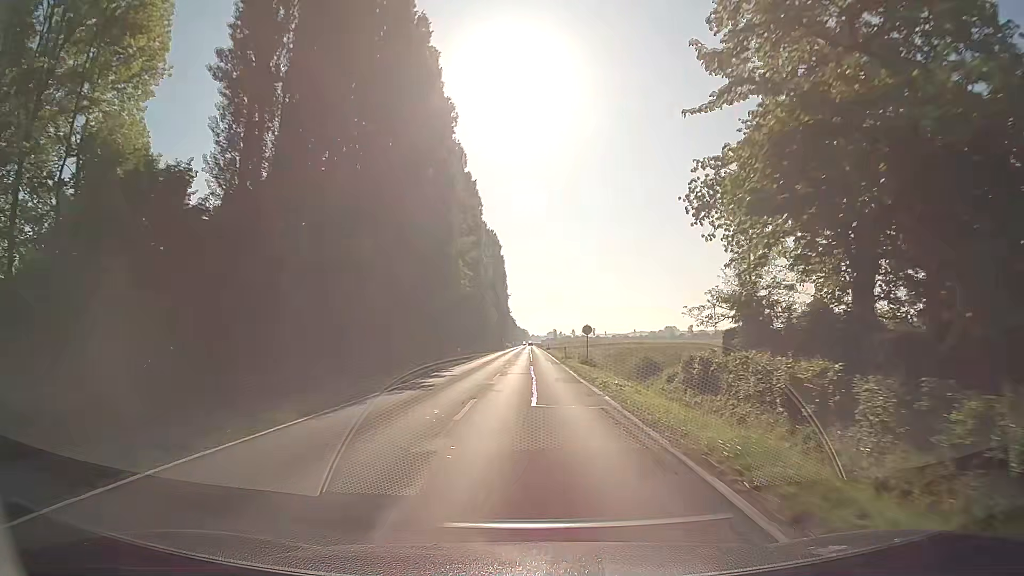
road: secondary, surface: asphalt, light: Day
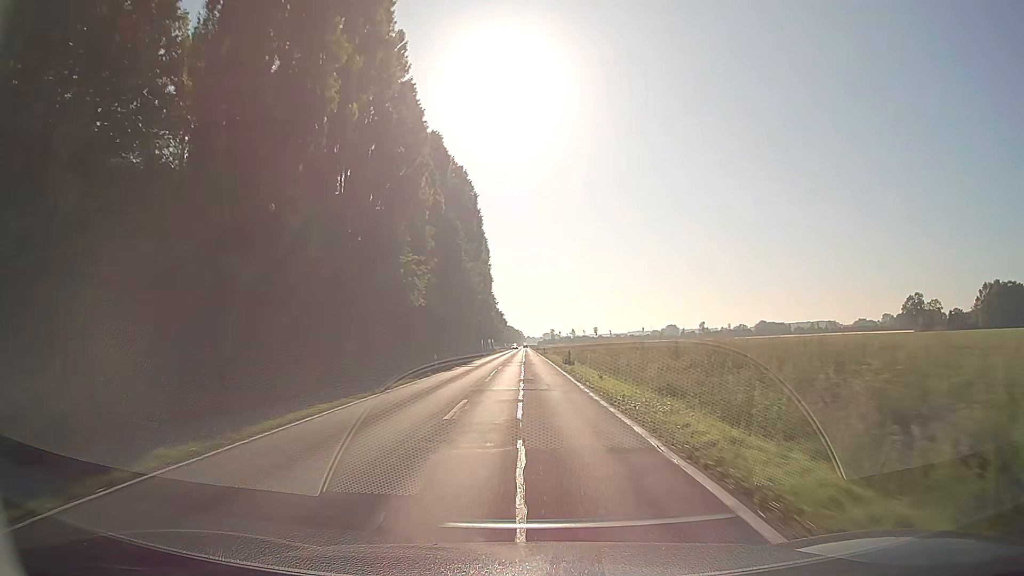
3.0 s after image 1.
(+0.3, +59.8) m; 0°
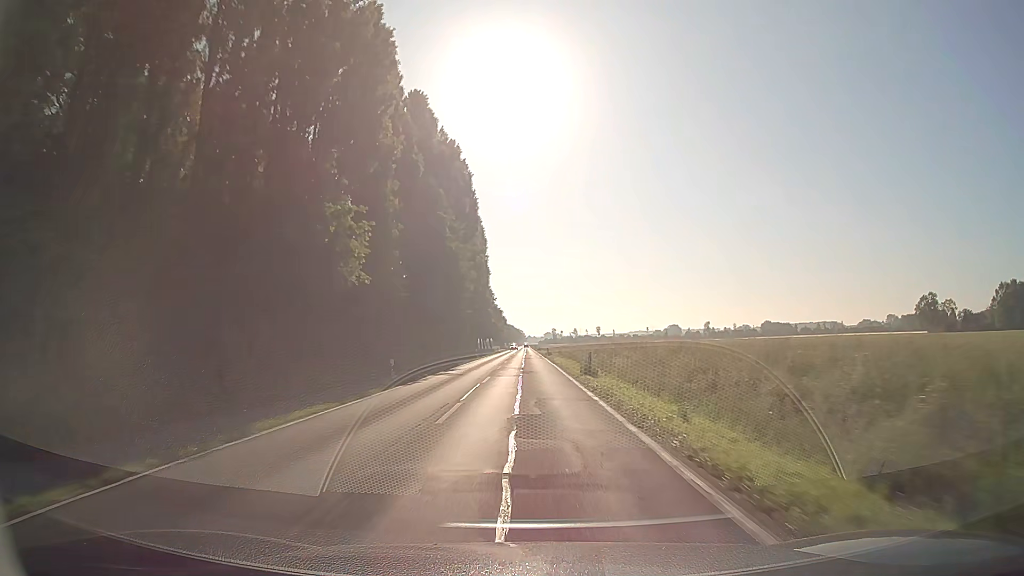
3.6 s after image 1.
(0.0, +12.8) m; 0°
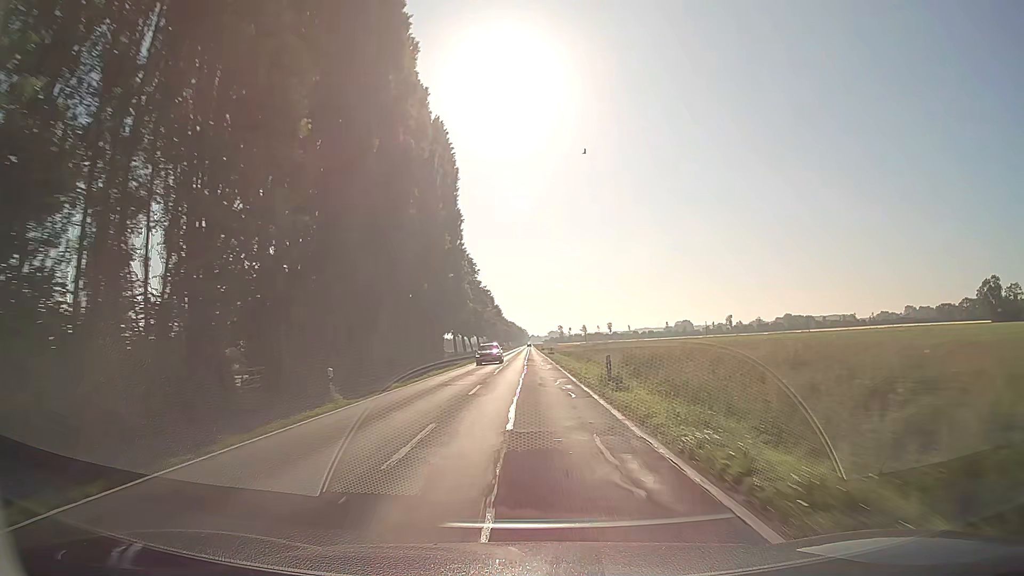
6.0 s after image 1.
(-0.1, +54.0) m; 0°
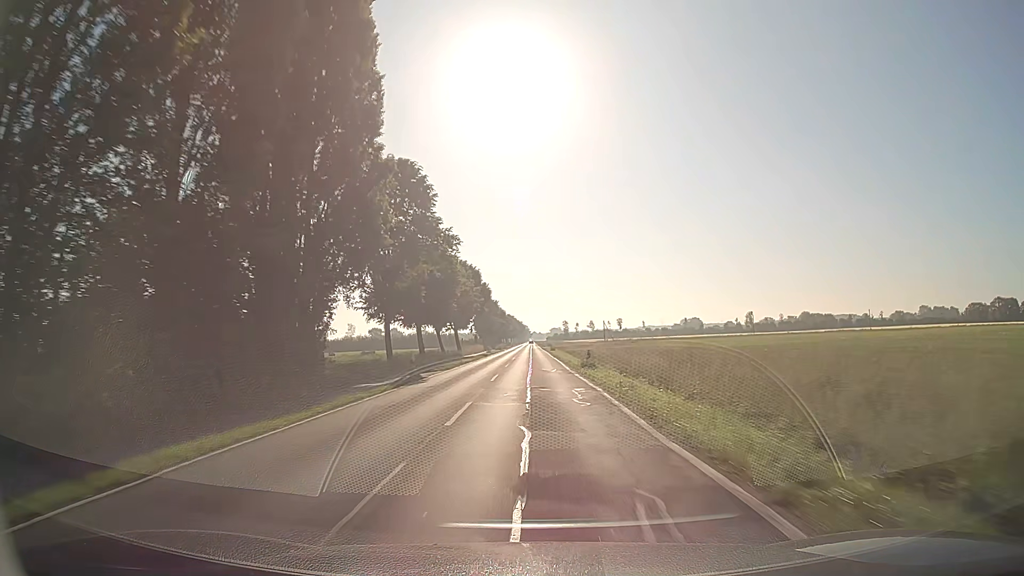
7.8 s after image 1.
(-0.2, +43.1) m; 0°
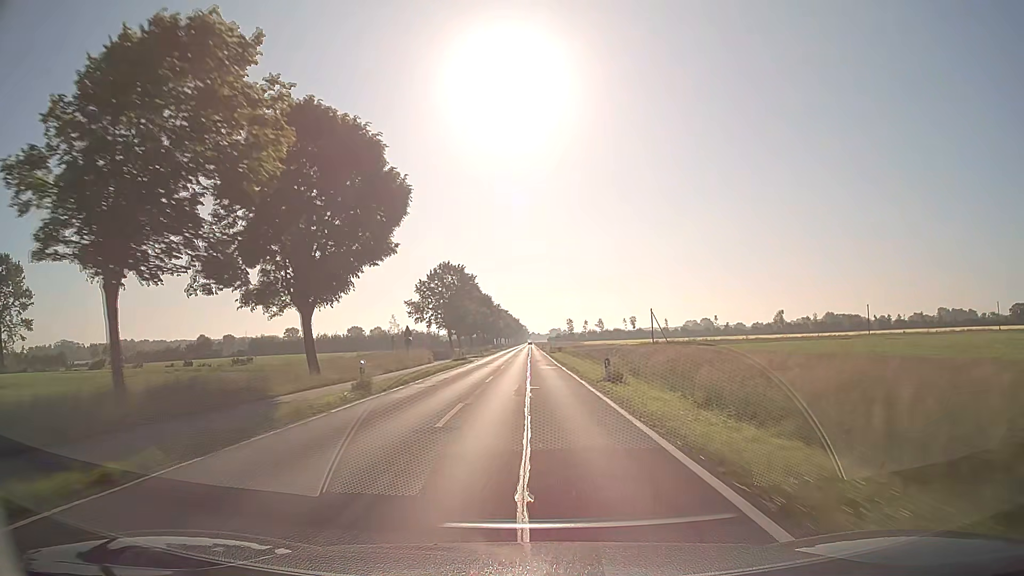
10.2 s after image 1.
(+0.1, +60.3) m; 0°
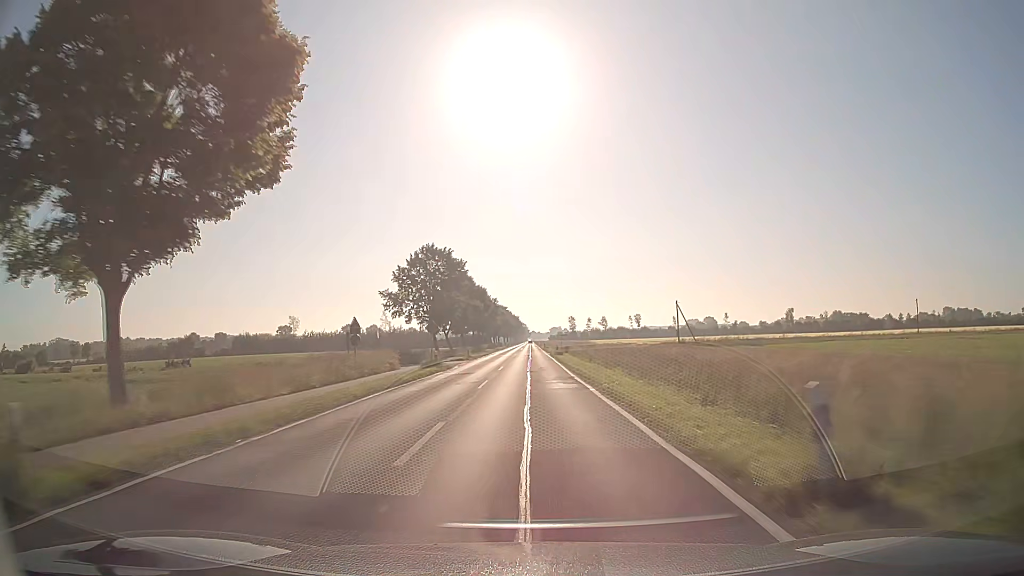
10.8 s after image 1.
(-0.1, +15.4) m; 0°
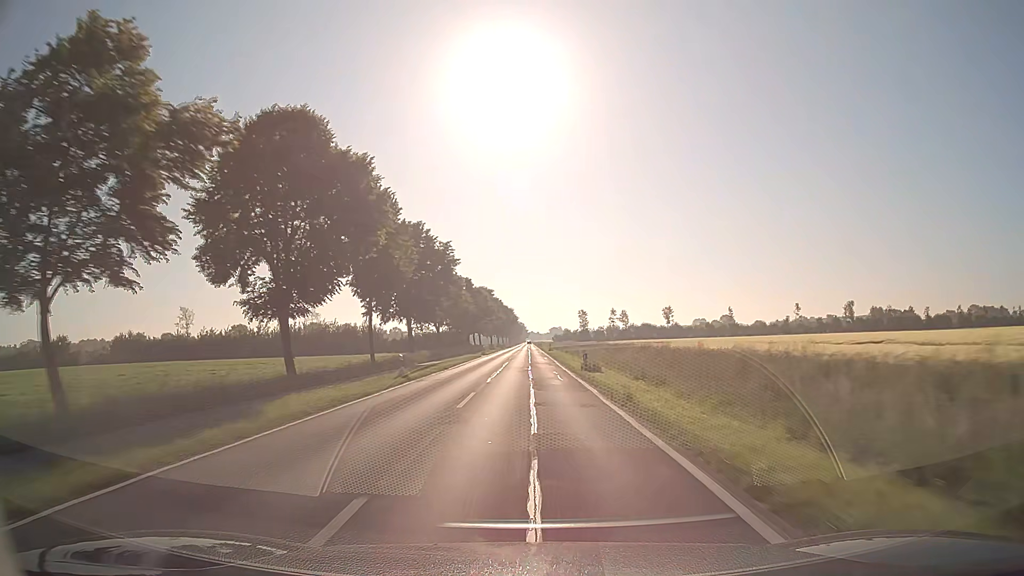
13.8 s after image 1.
(-0.1, +77.7) m; 0°
(0, +10) (0, +20) (0, +30) (0, +40) (0, +50) (0, +60) (0, +70) (0, +80) (0, +90) (0, +100) m
